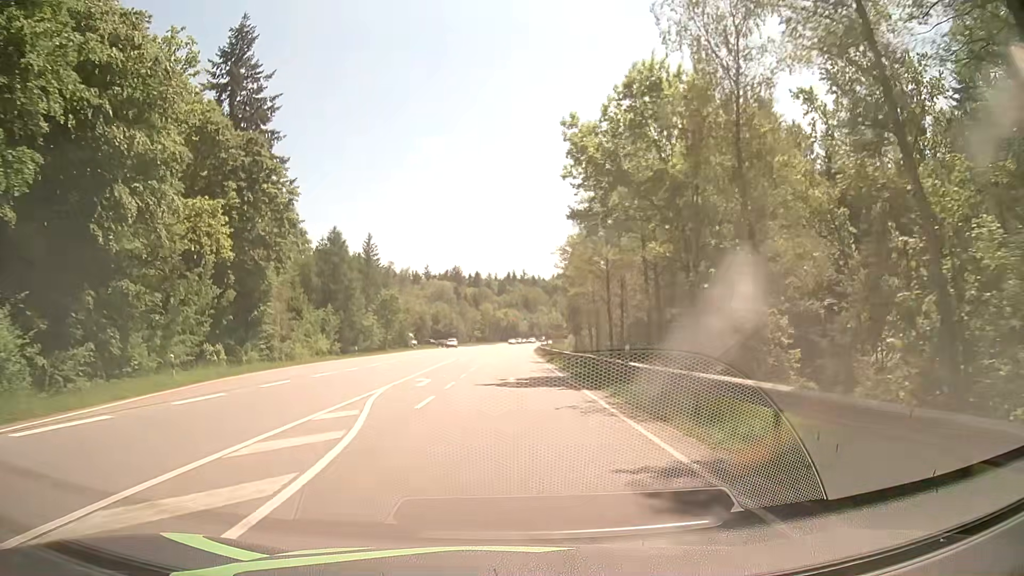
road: secondary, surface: asphalt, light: Day
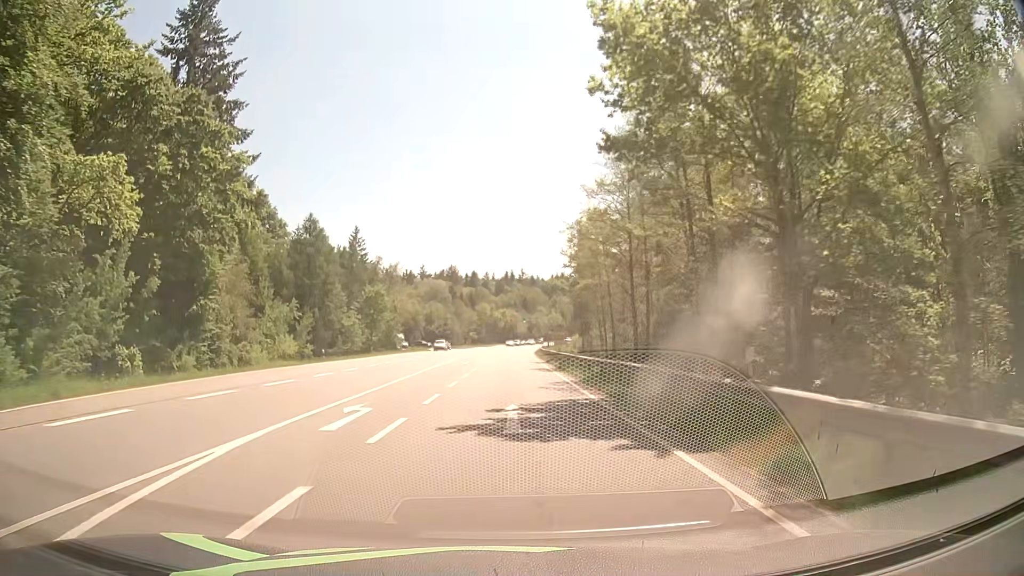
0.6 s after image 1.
(+0.1, +10.8) m; +1°
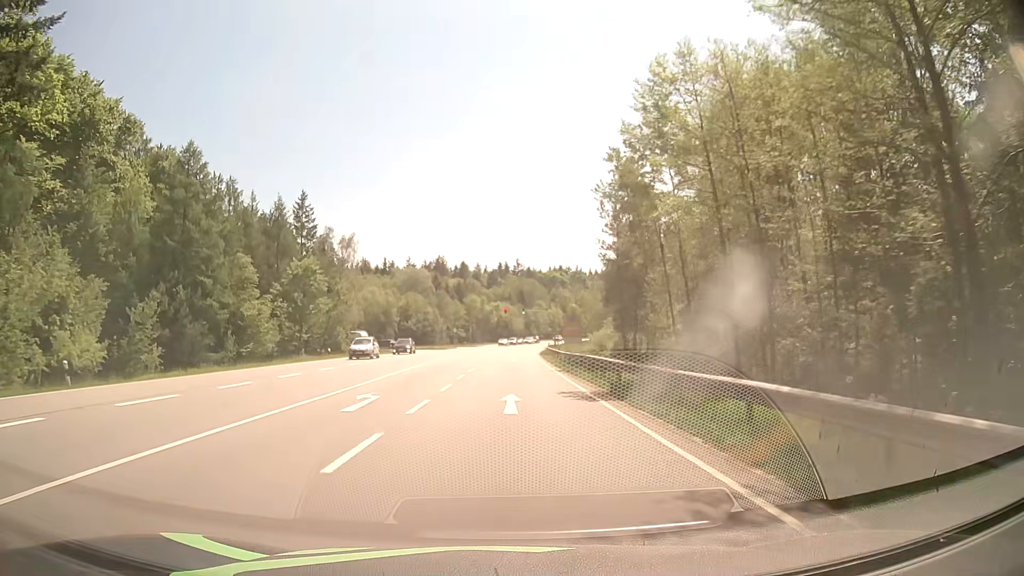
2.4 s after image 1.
(+0.1, +32.2) m; +1°
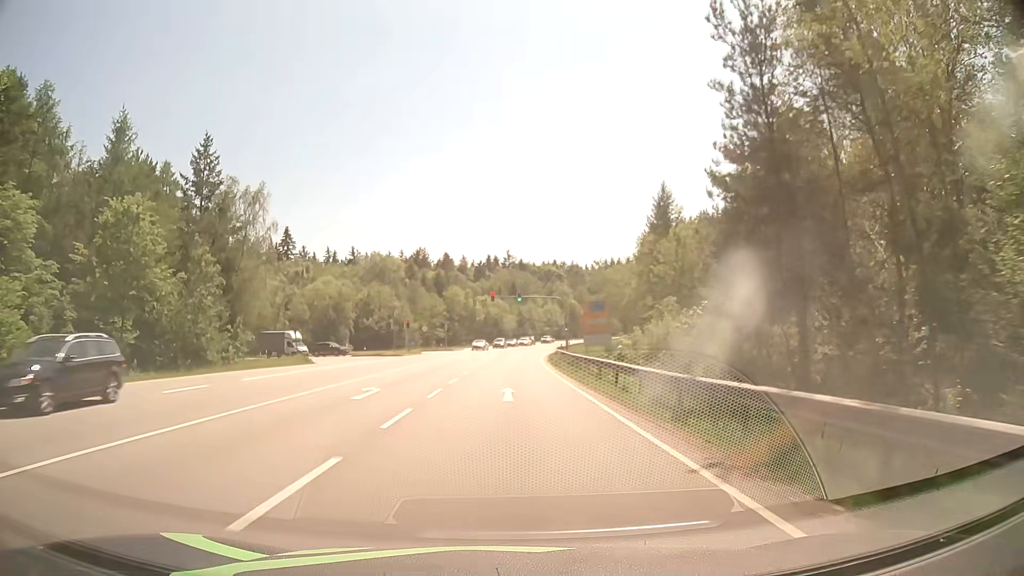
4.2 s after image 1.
(0.0, +32.2) m; 0°
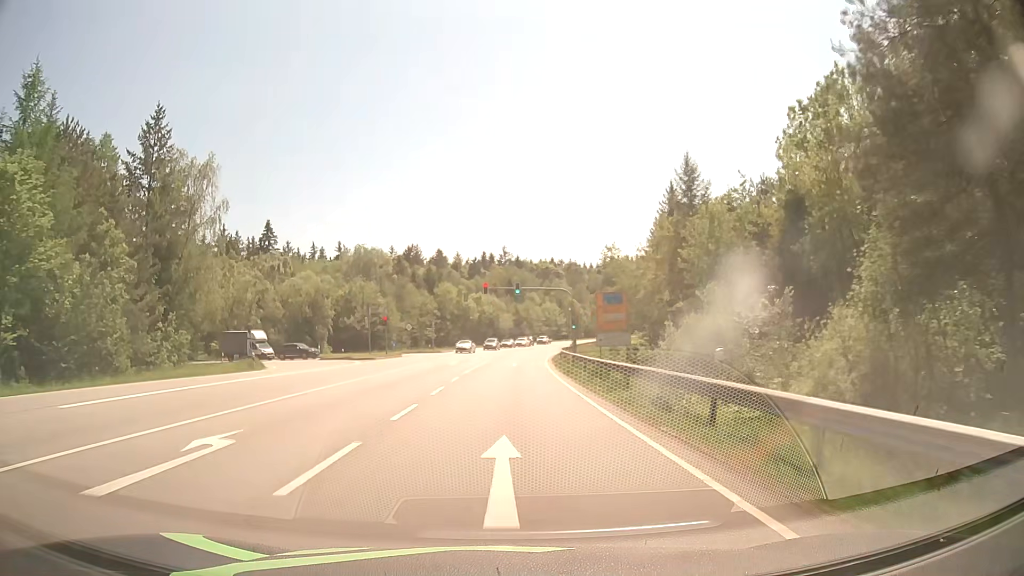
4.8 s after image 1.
(0.0, +10.7) m; 0°
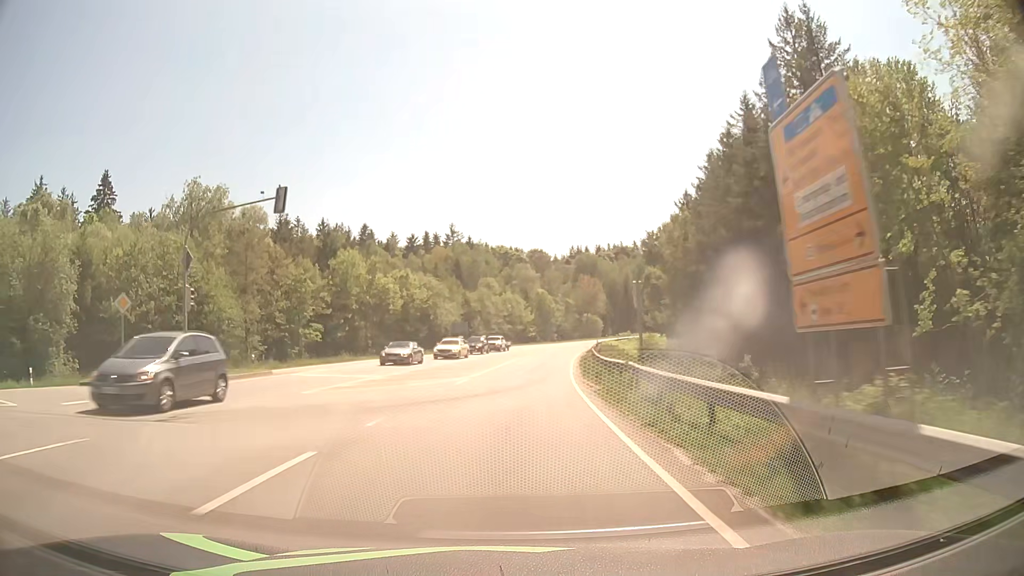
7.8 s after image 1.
(+1.5, +53.6) m; +4°
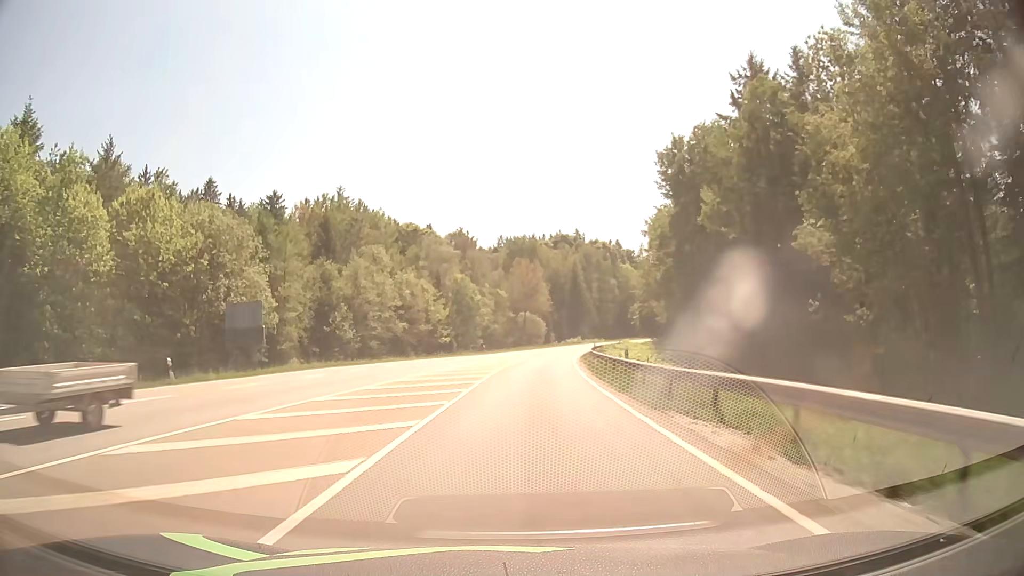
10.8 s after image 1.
(+3.3, +53.5) m; +6°
(0, +10) (+1, +20) (+1, +30) (+2, +40) (+3, +50) (+4, +60) (+6, +70) (+8, +80) (+10, +89) (+12, +99) m
